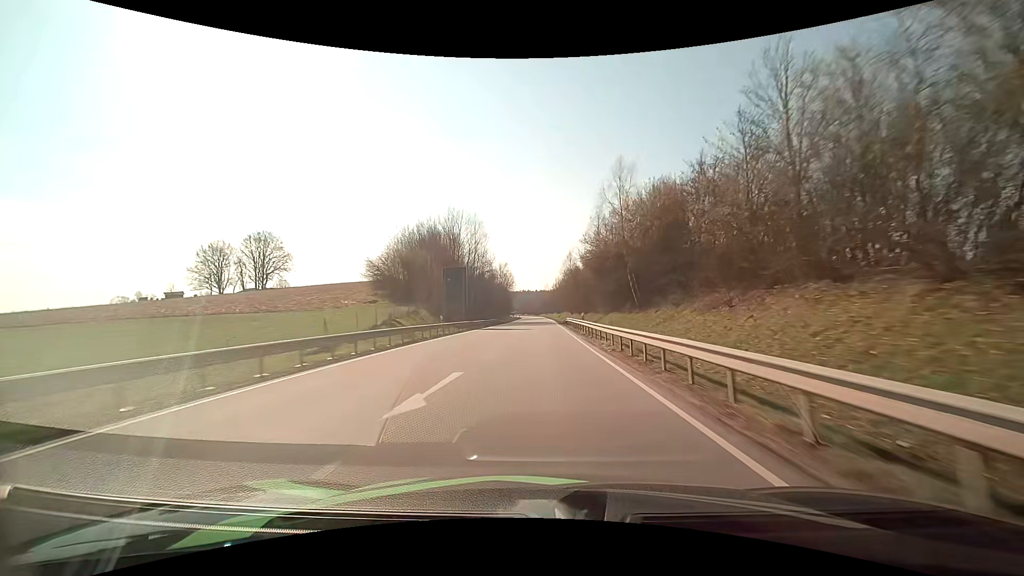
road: primary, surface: asphalt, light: Day
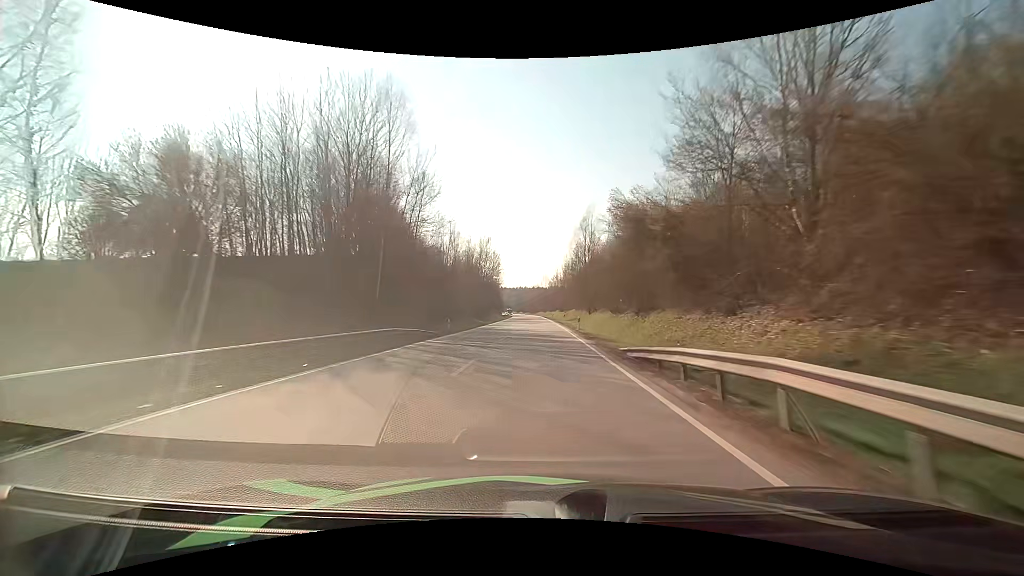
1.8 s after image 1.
(+0.3, +47.9) m; 0°
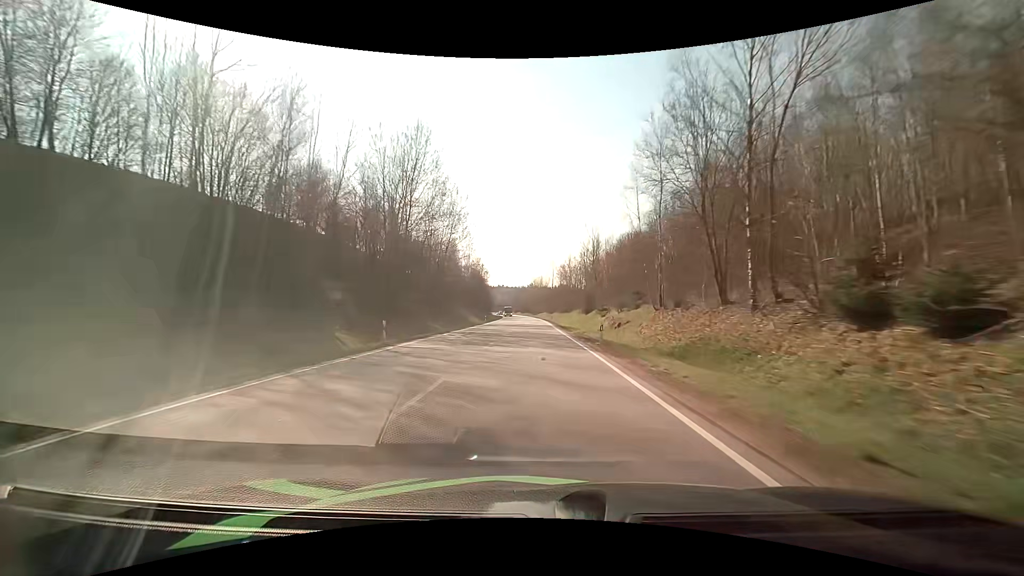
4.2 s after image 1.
(-0.2, +64.7) m; 0°
(0, +10) (0, +20) (0, +30) (0, +40) (0, +50) (-1, +60) (-1, +70) (-1, +80) (-2, +90) (-2, +100) m
